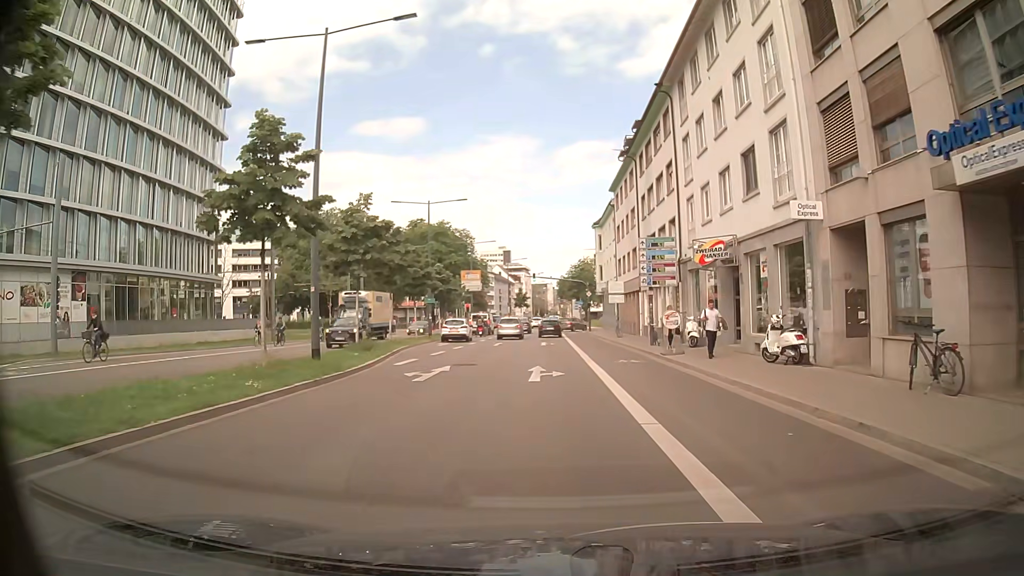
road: primary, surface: asphalt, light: Day
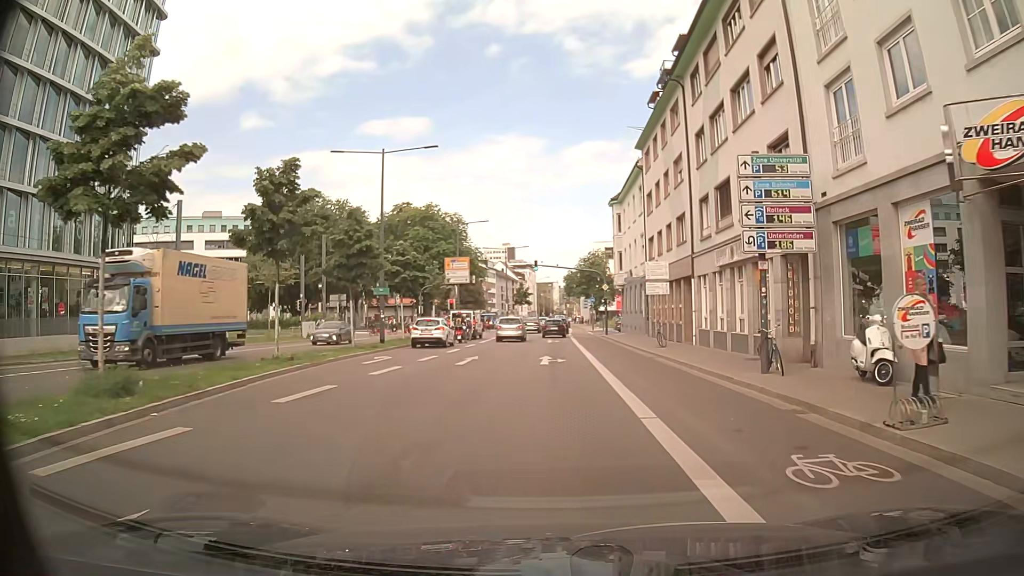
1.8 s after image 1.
(-0.5, +15.4) m; -3°
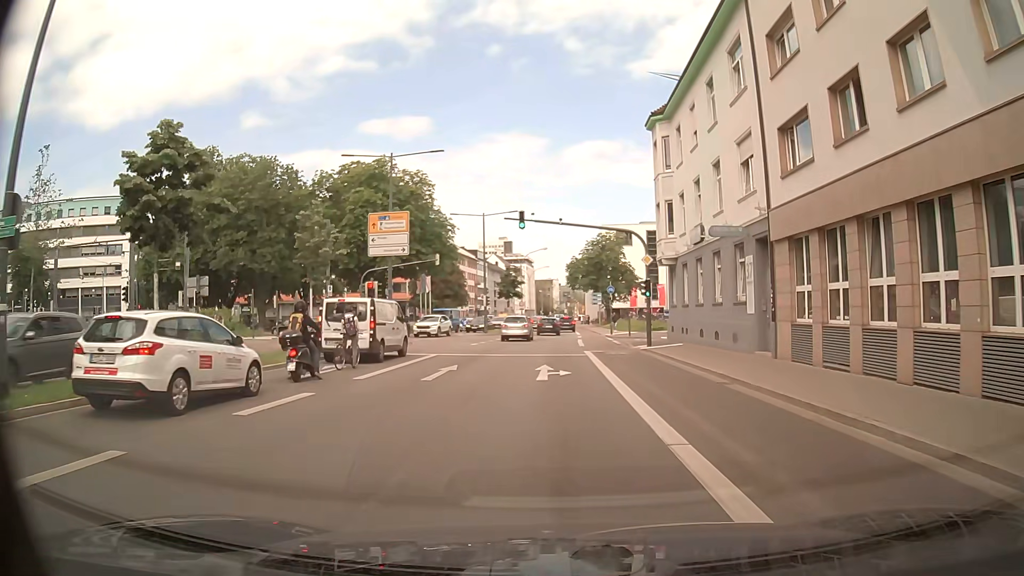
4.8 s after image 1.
(0.0, +25.7) m; -1°
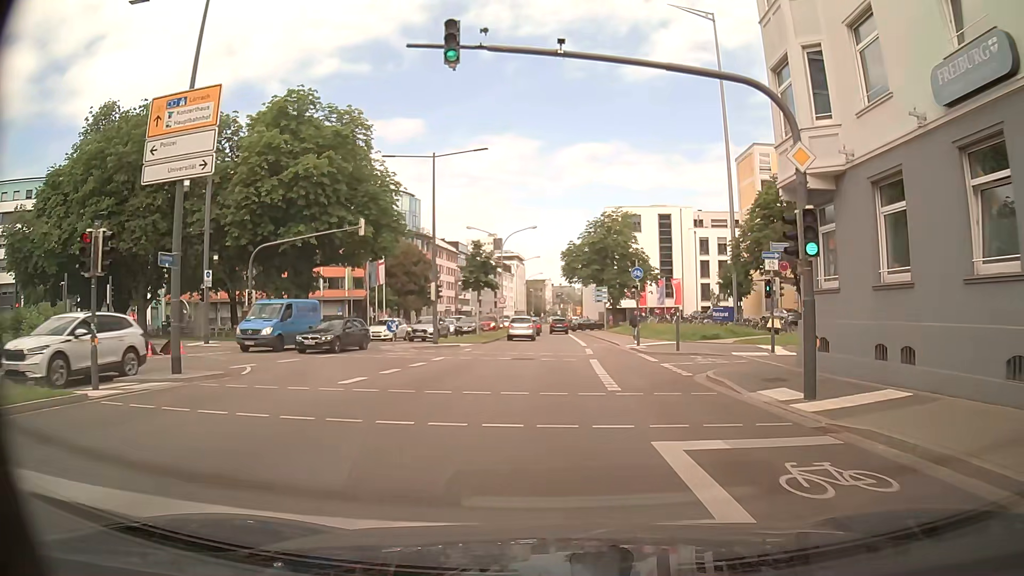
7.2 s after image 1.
(+0.6, +20.9) m; +3°
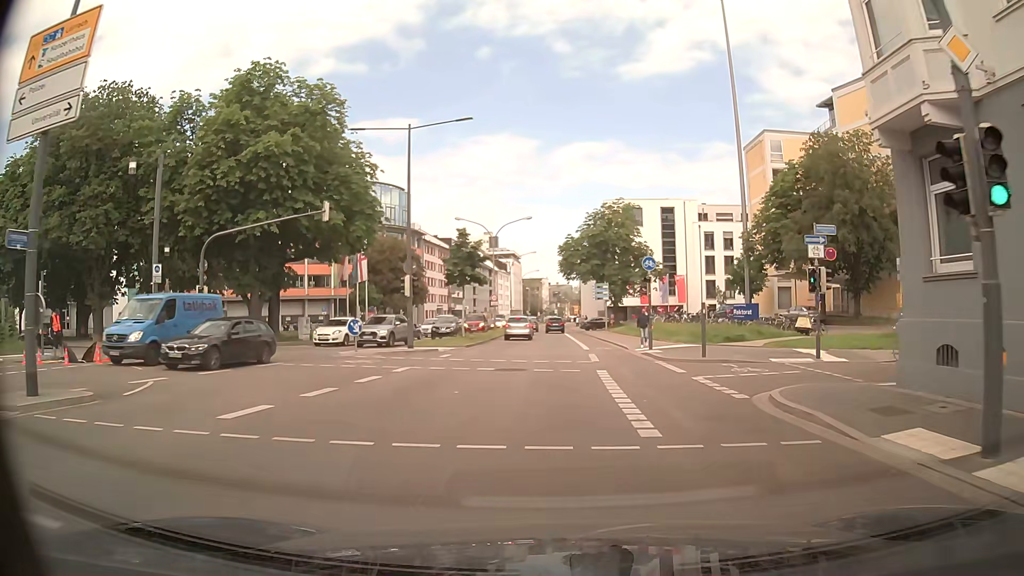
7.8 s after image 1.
(0.0, +5.3) m; +1°
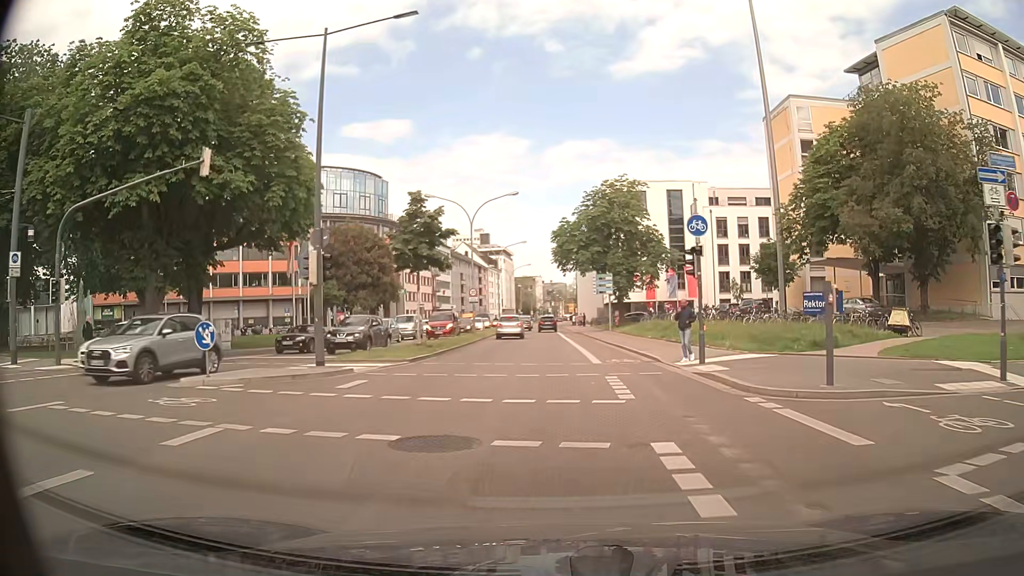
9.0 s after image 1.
(-0.1, +10.9) m; -1°
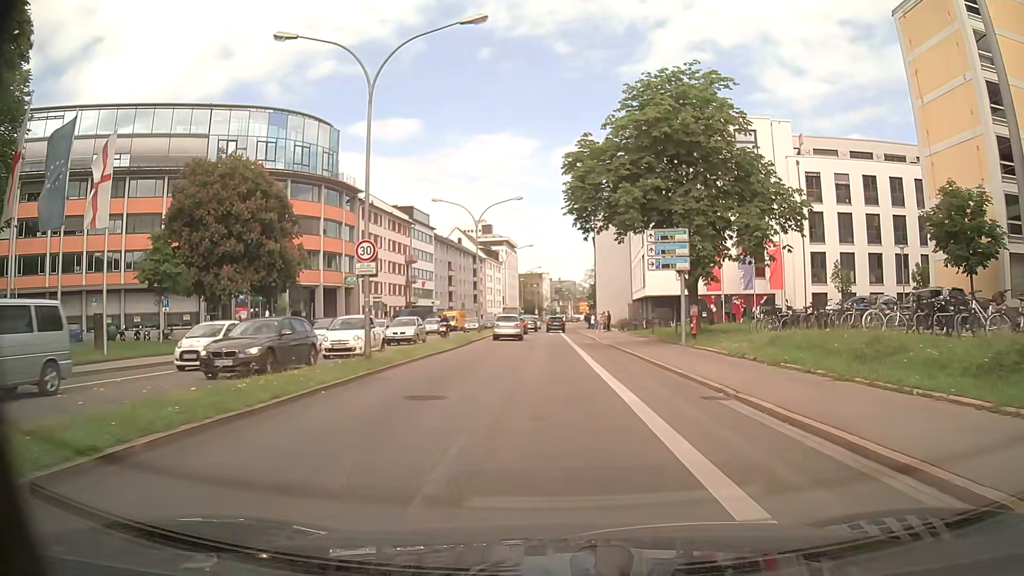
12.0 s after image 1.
(0.0, +28.2) m; -1°
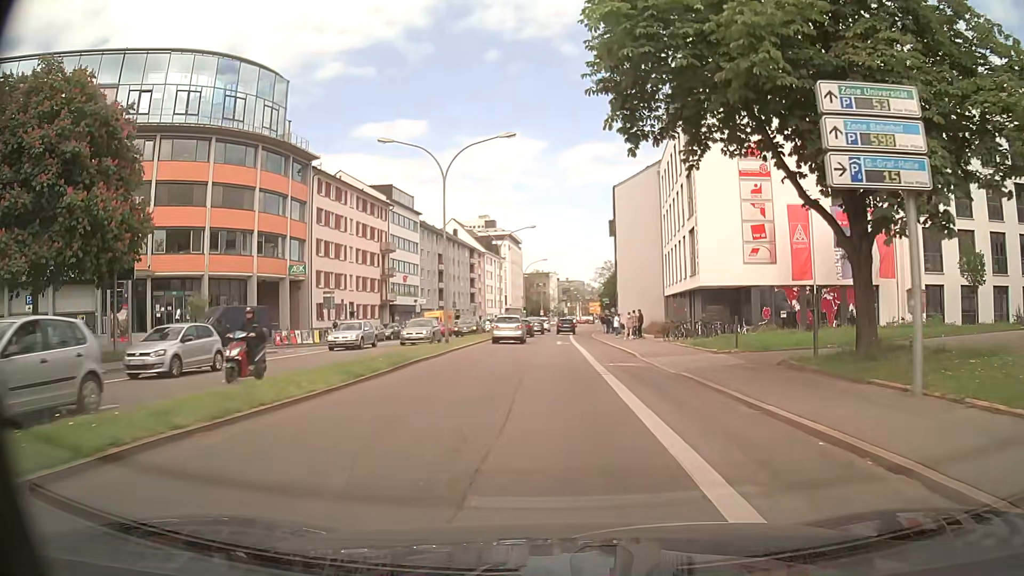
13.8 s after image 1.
(+0.1, +17.4) m; 0°
(0, +10) (0, +20) (0, +30) (0, +40) (0, +50) (+1, +60) (+1, +70) (+1, +80) (+2, +90) (+2, +100) m
